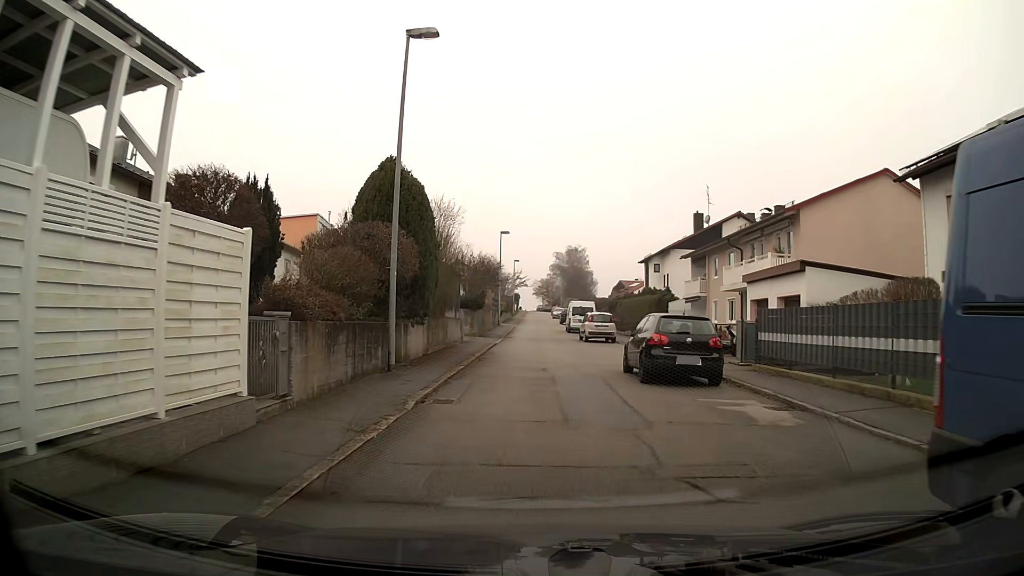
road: residential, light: Day
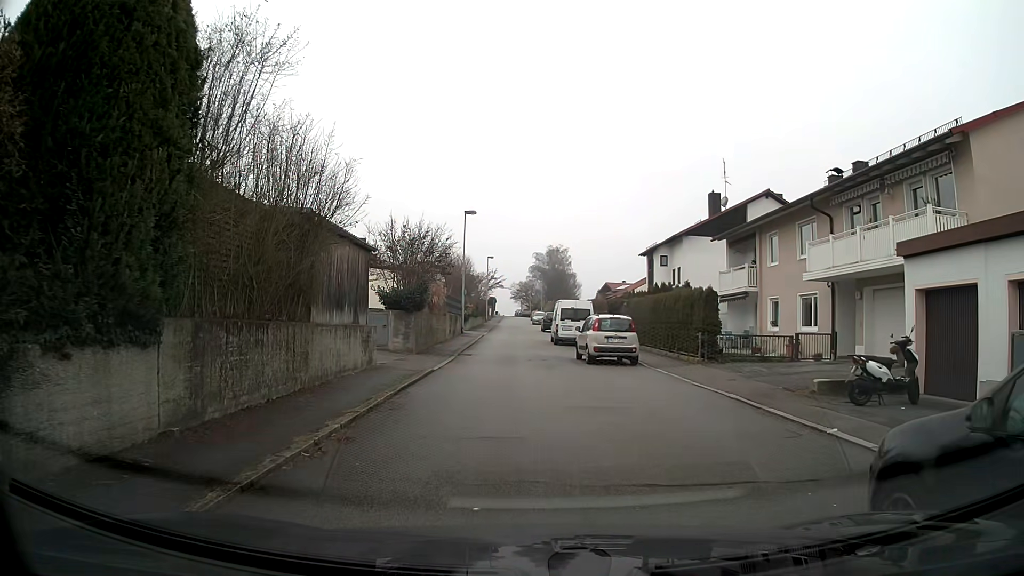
(+0.2, +13.5) m; +1°
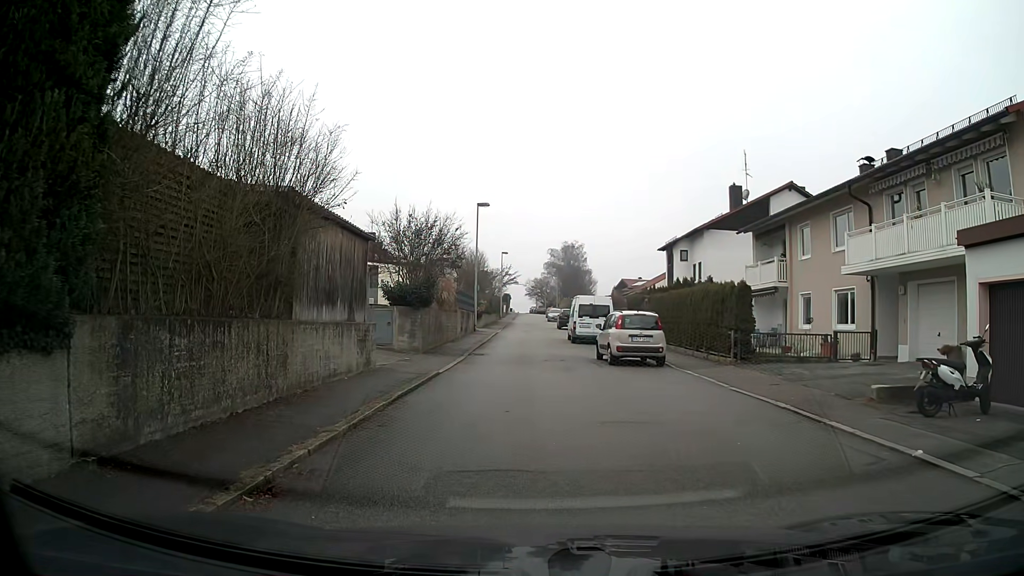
(0.0, +1.7) m; -1°
